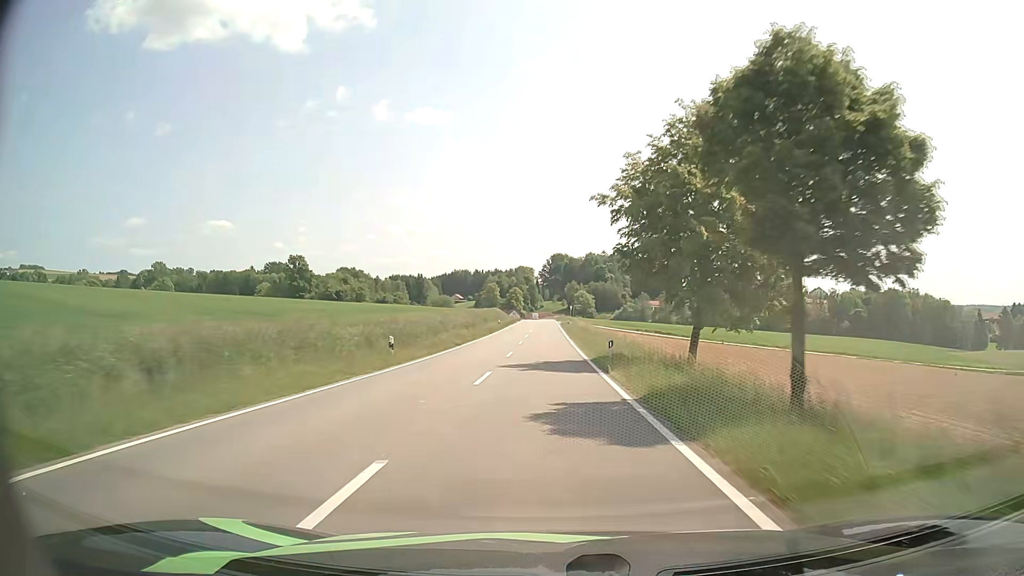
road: tertiary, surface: asphalt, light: Day
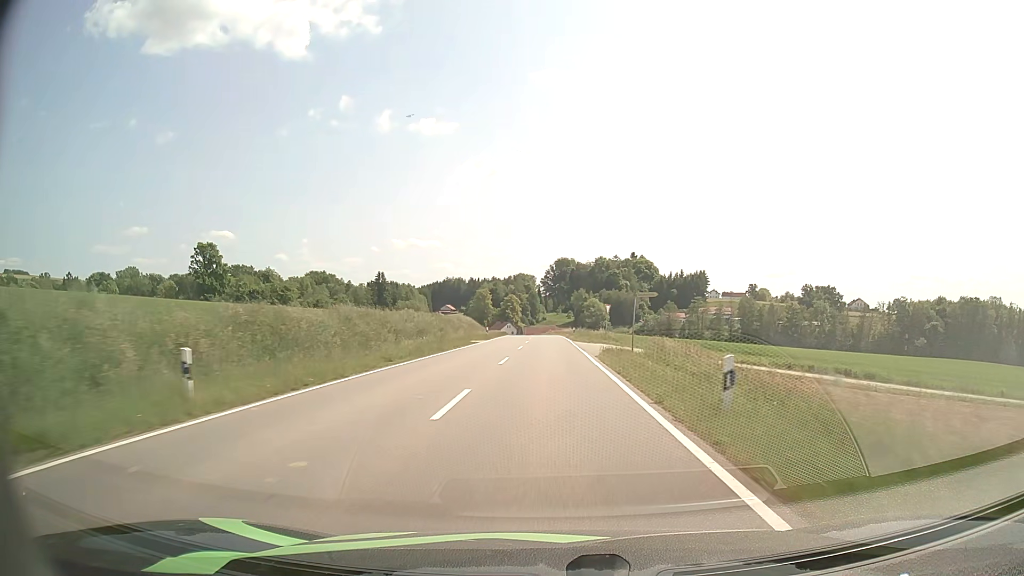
(+0.5, +67.4) m; 0°
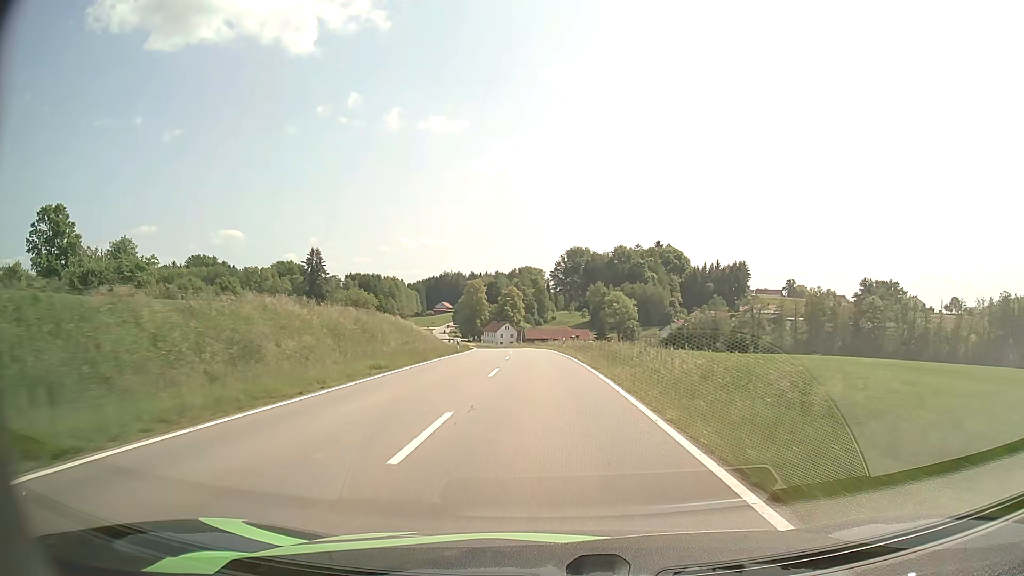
(+0.1, +64.1) m; -1°
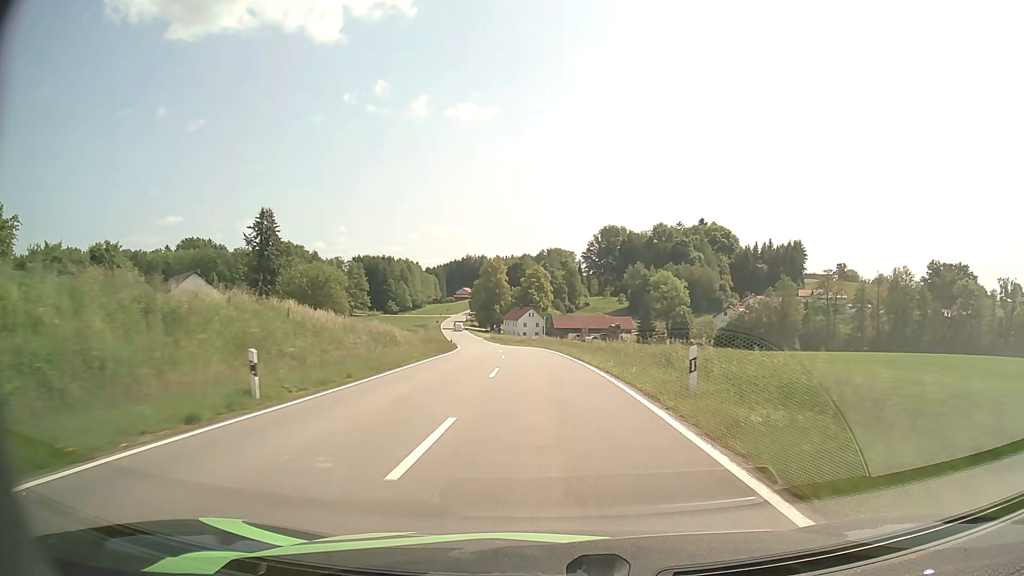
(-0.8, +38.1) m; -2°
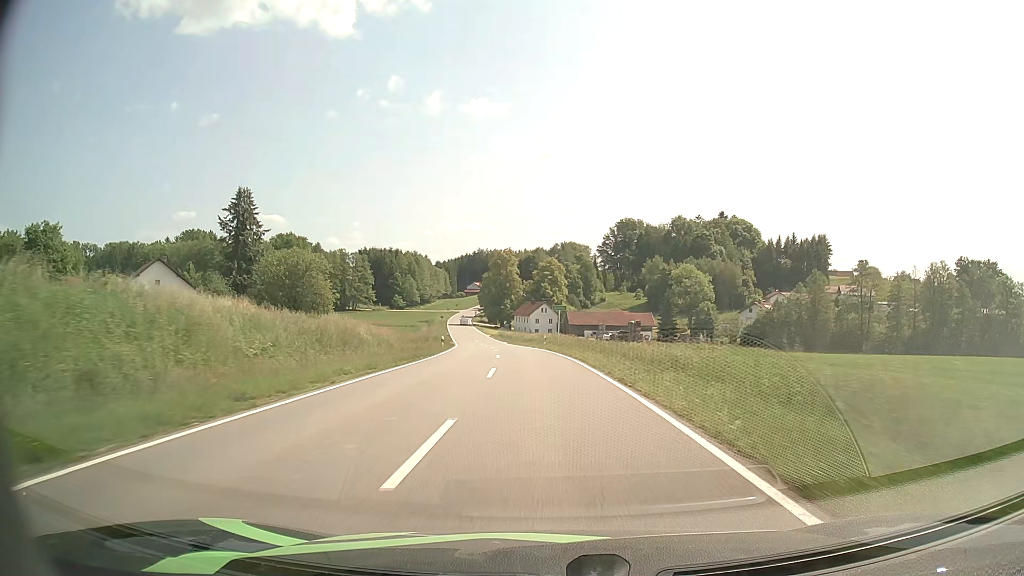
(-0.1, +12.8) m; -1°
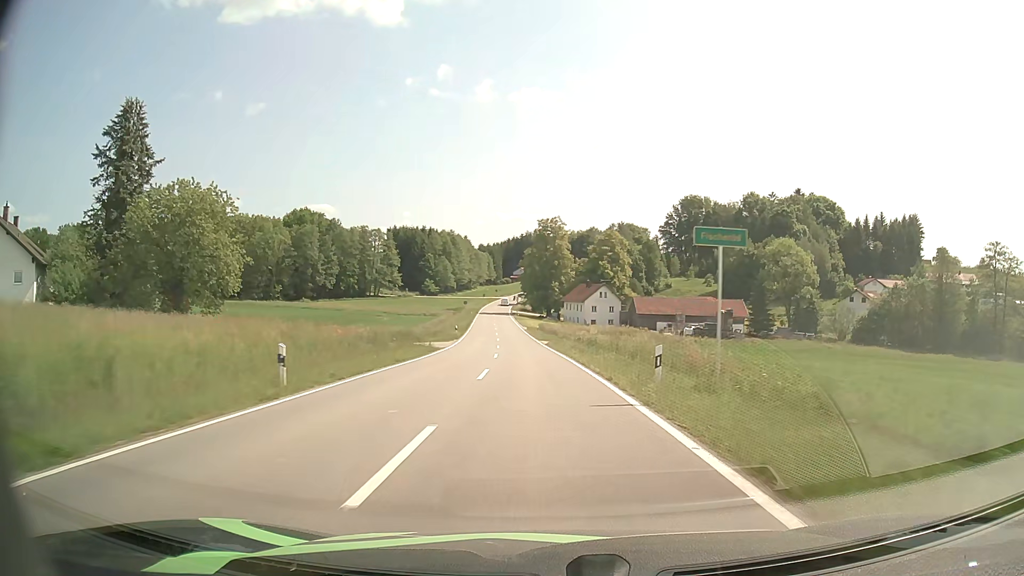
(-1.4, +37.7) m; -4°
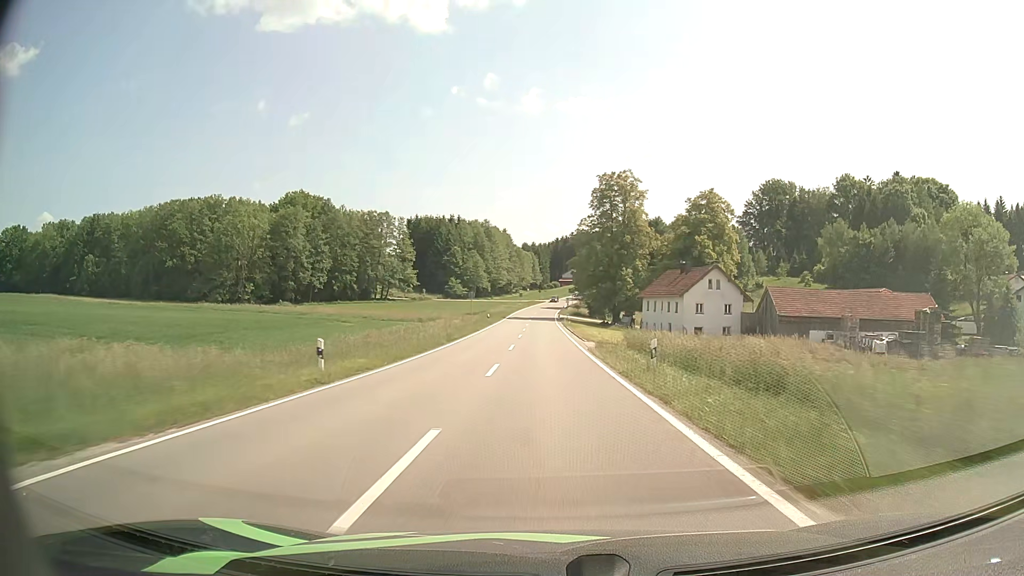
(-2.3, +49.7) m; -4°
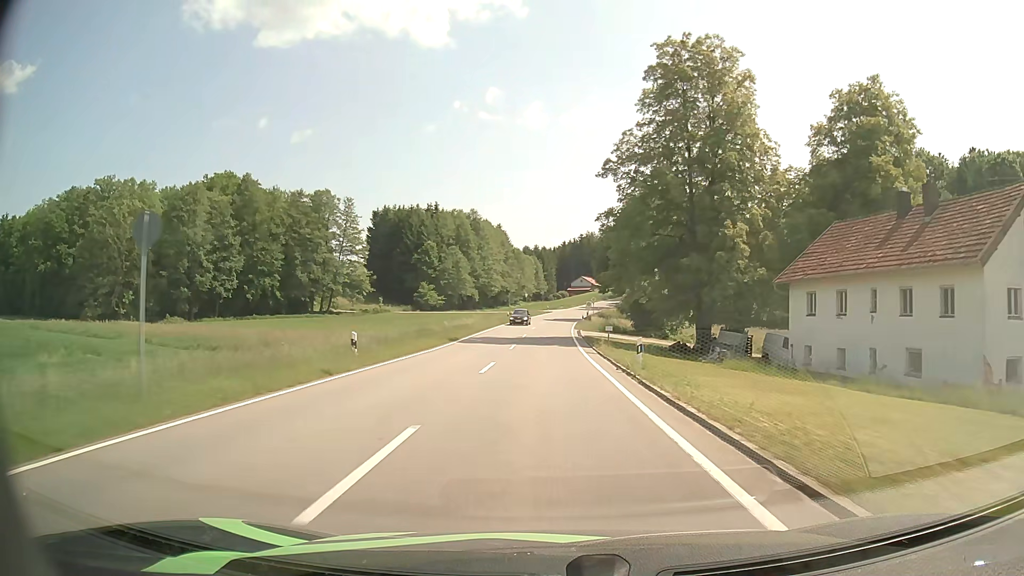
(-0.2, +49.0) m; 0°
(0, +10) (0, +20) (0, +30) (0, +40) (0, +50) (+1, +60) (+1, +70) (+2, +80) (+3, +90) (+4, +100) m
